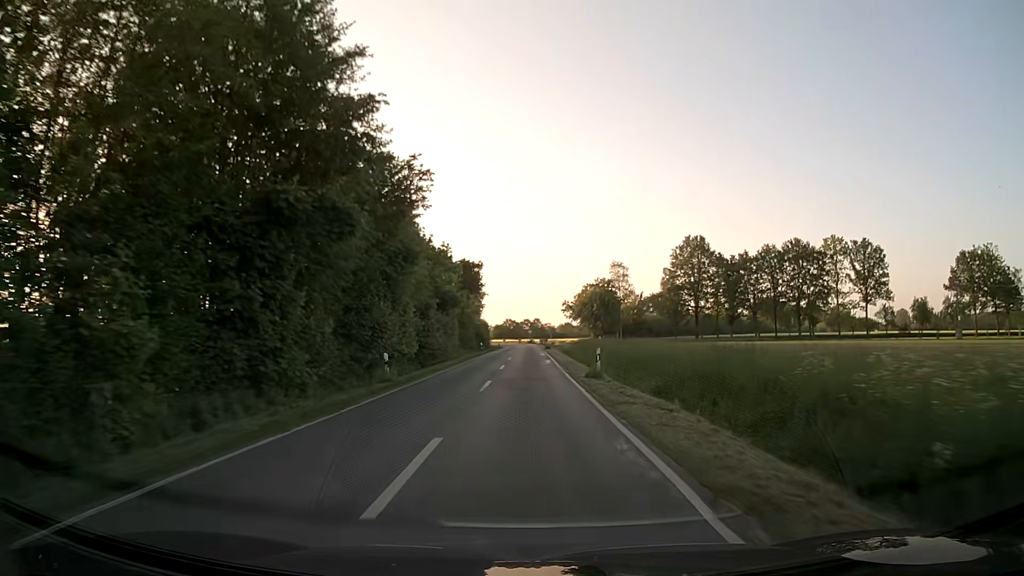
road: secondary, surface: asphalt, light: Day
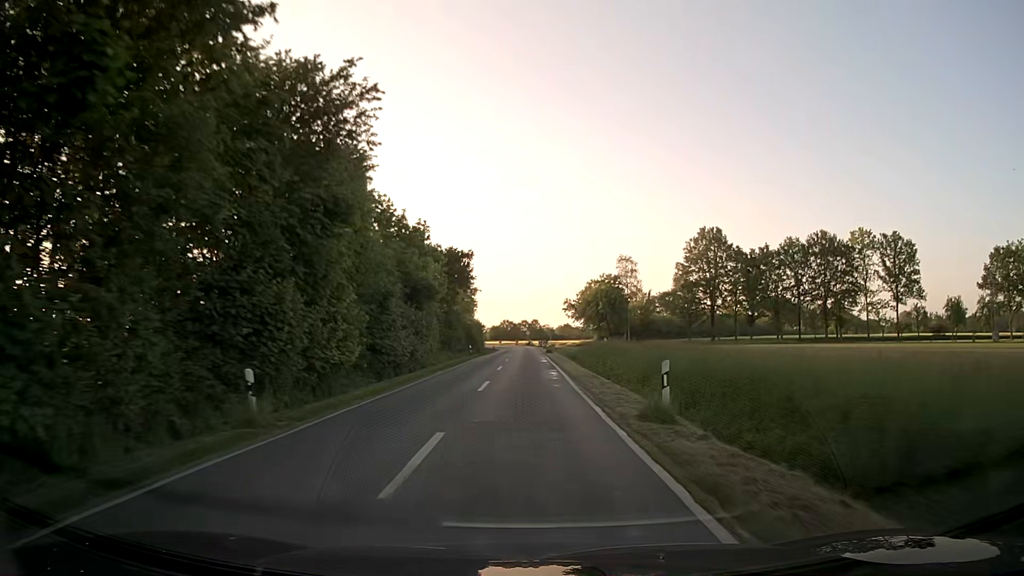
(0.0, +11.4) m; 0°
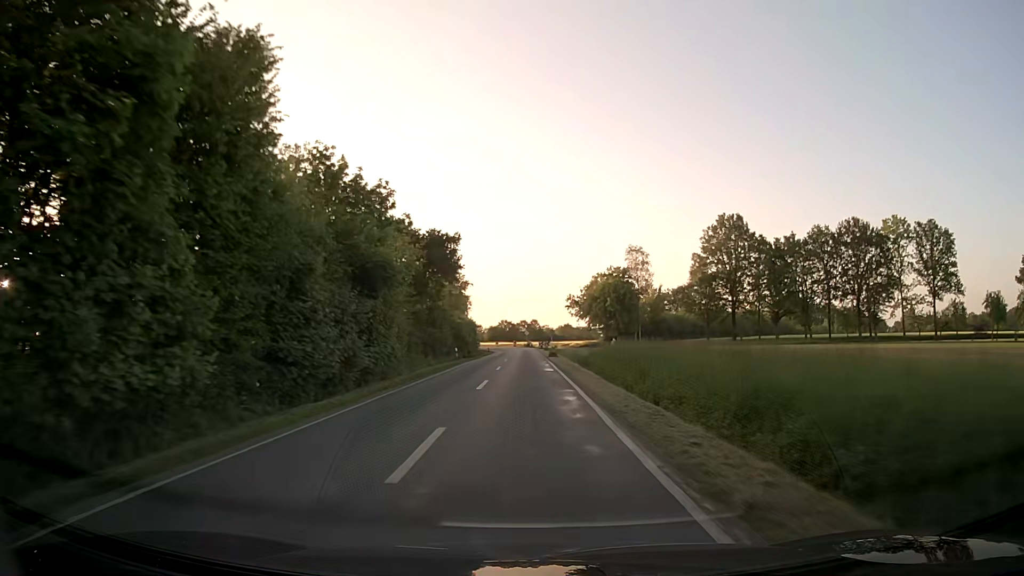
(0.0, +11.4) m; +1°
